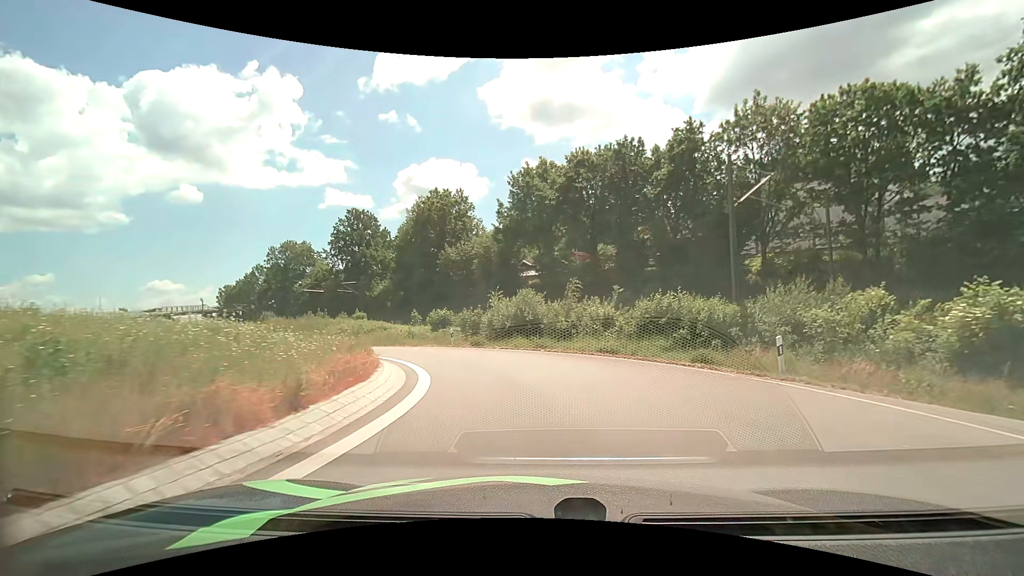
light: Day
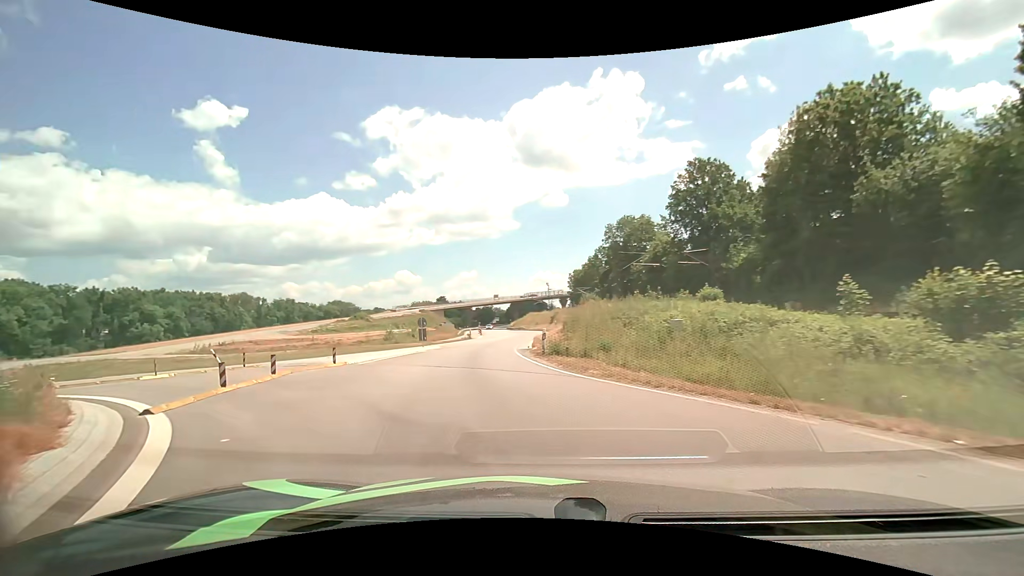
(-6.3, +22.4) m; -38°
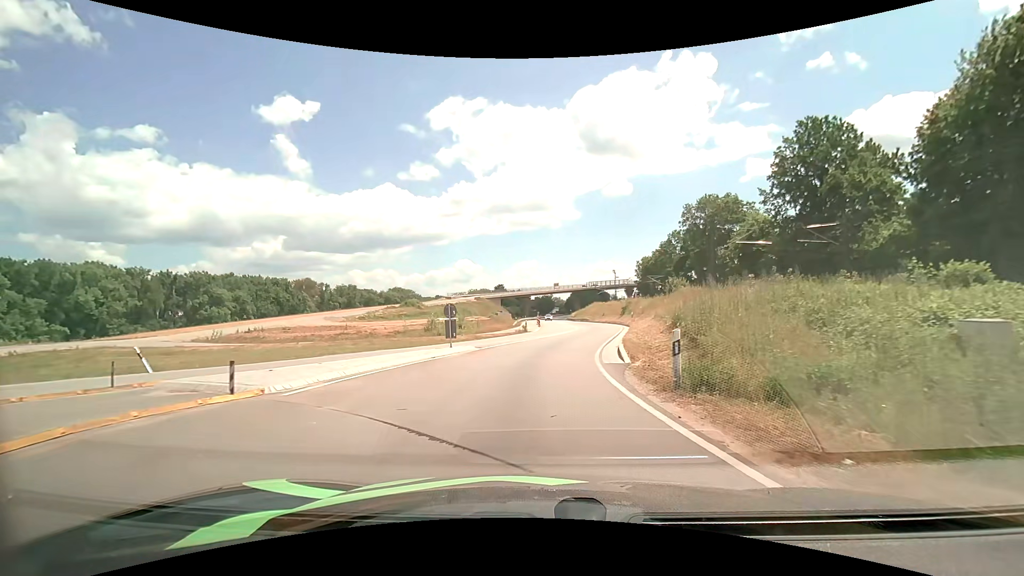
(-1.2, +10.2) m; -9°
(0, +10) (+1, +20) (+2, +30) (+4, +40) (+5, +50) (+6, +60) (+7, +70) (+7, +80) (+7, +90) (+6, +100) m
